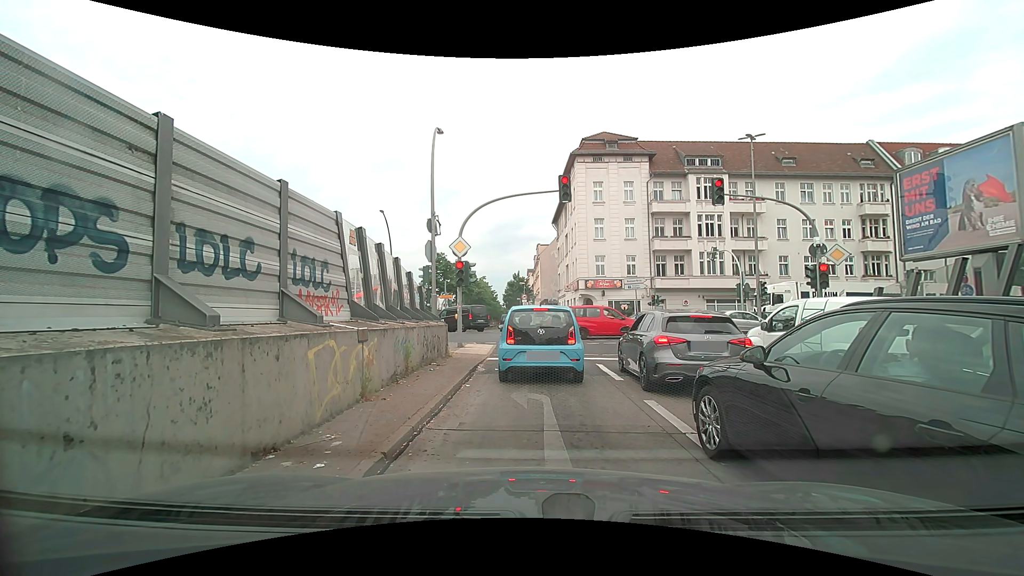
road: motorway_link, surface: asphalt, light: Day
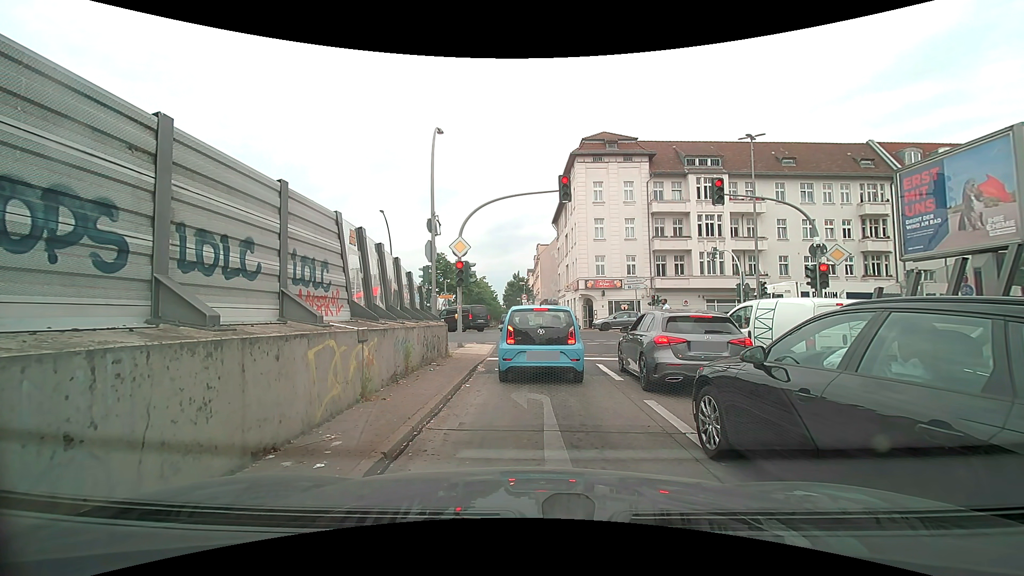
(0.0, 0.0) m; 0°
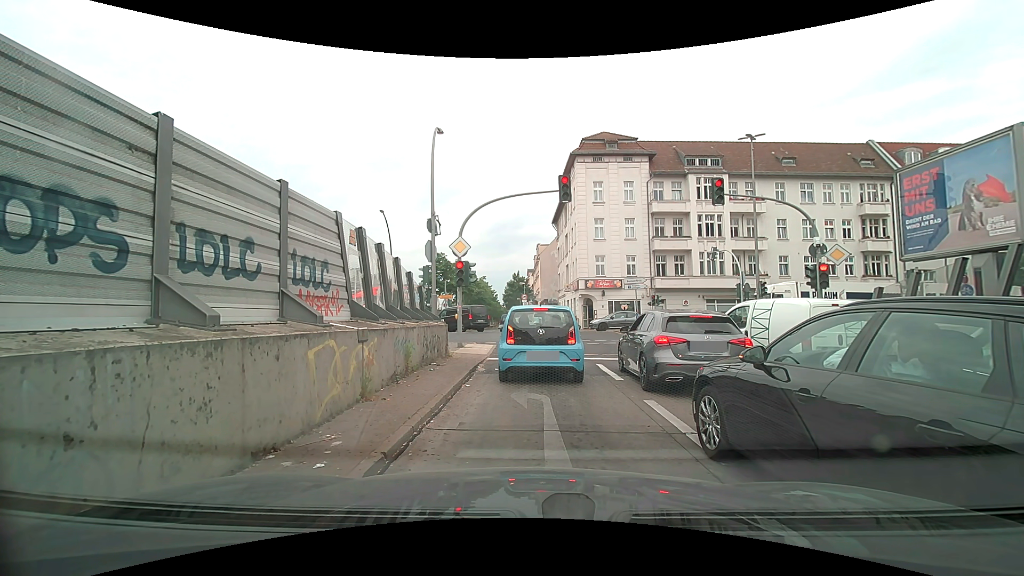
(0.0, 0.0) m; 0°
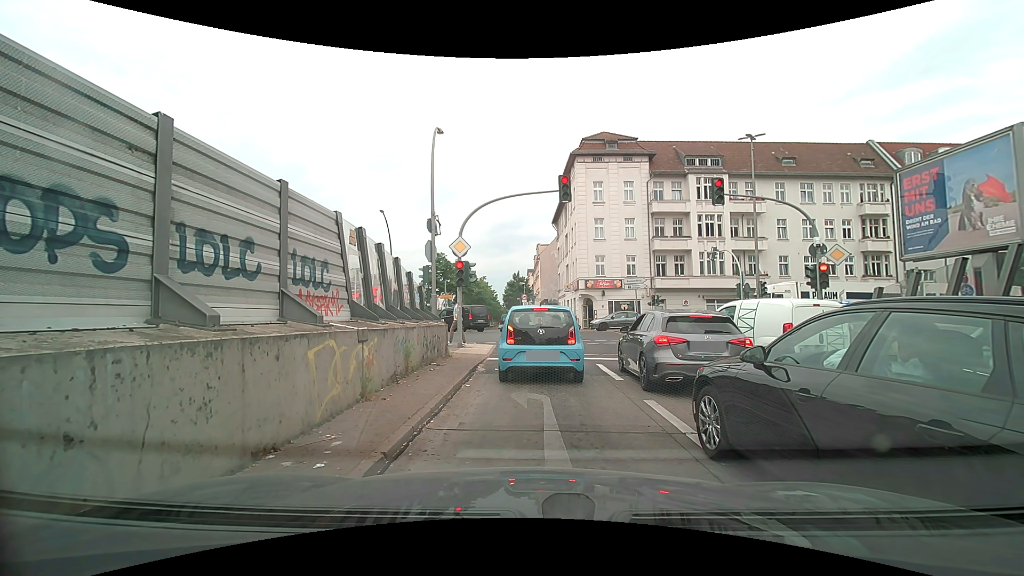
(0.0, 0.0) m; 0°
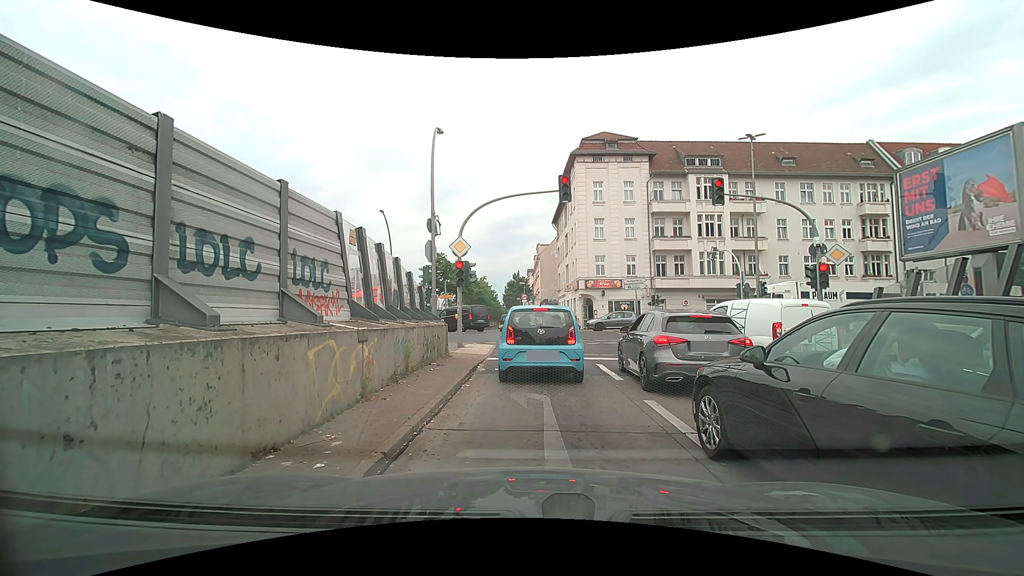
(0.0, 0.0) m; 0°
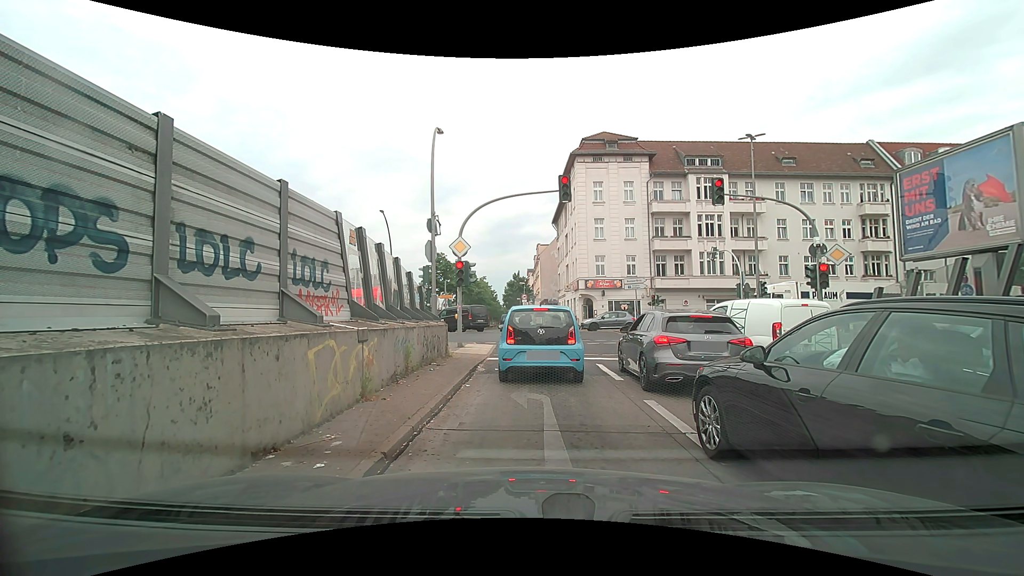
(0.0, 0.0) m; 0°
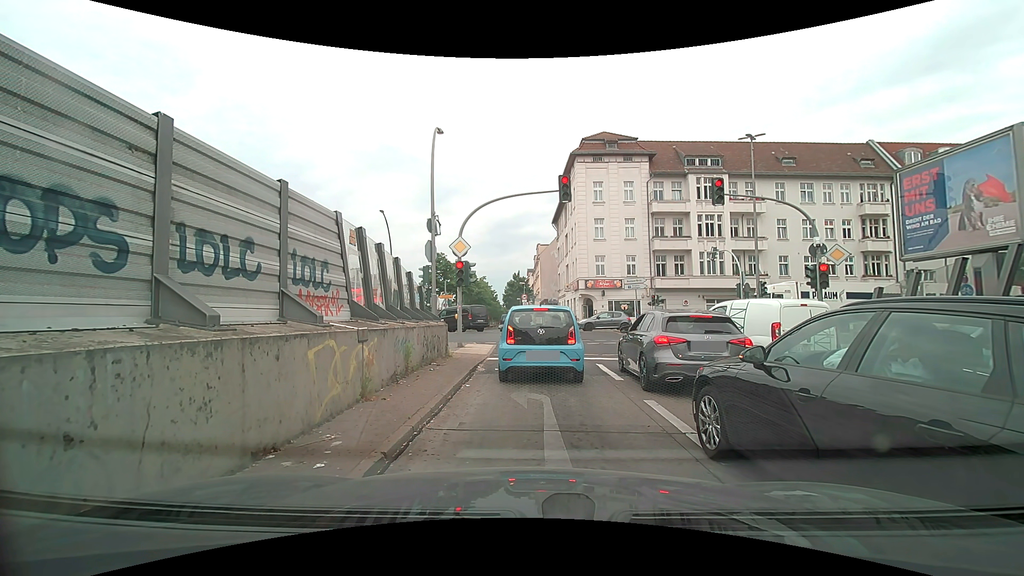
(0.0, 0.0) m; 0°
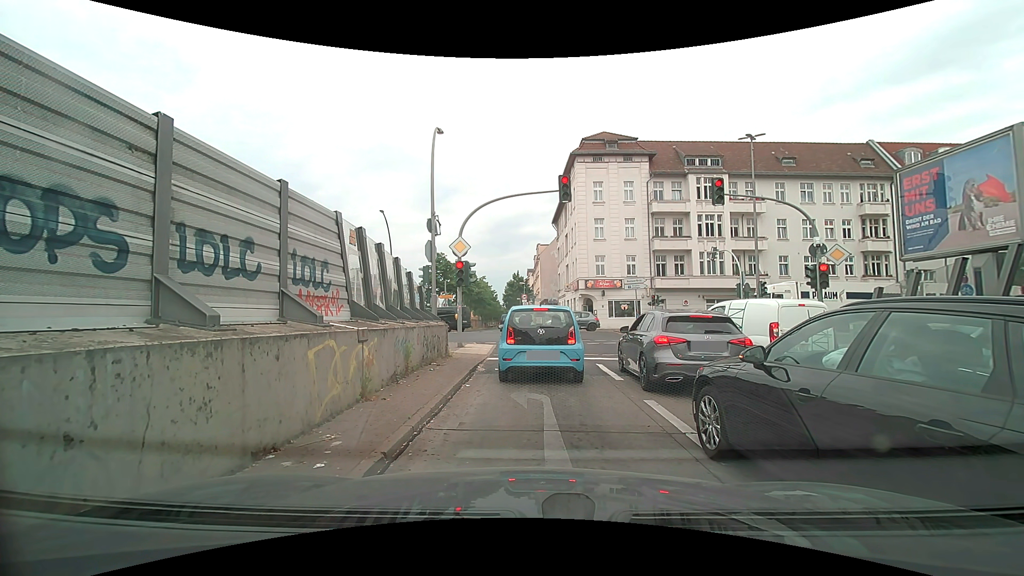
(0.0, 0.0) m; 0°
